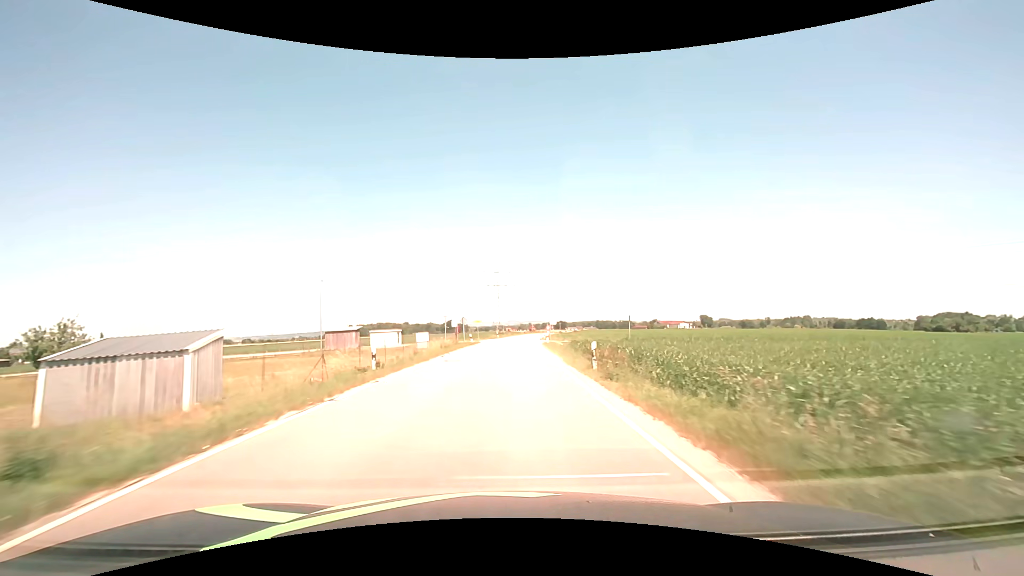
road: secondary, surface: asphalt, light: Day
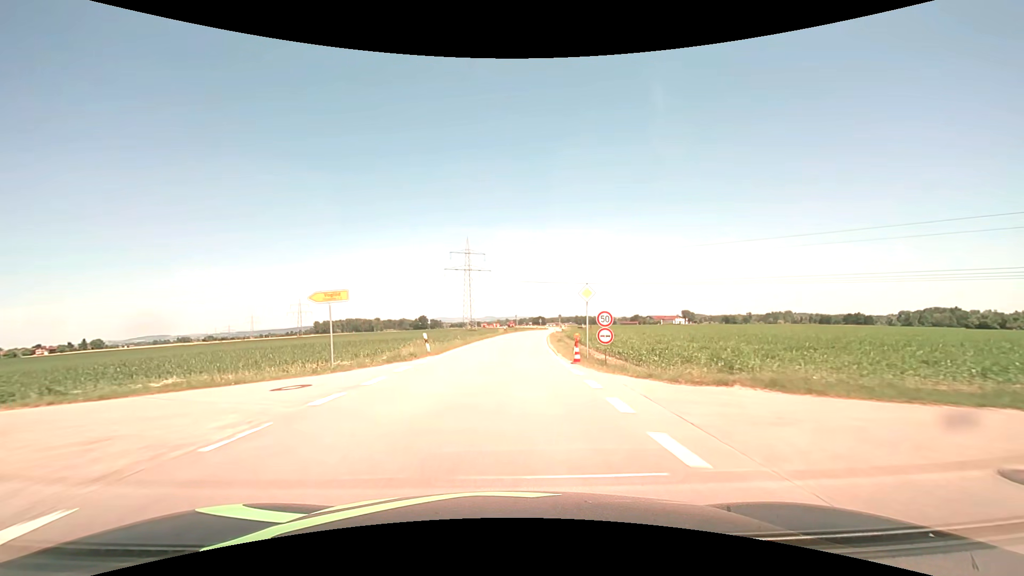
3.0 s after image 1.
(+1.1, +50.3) m; +2°
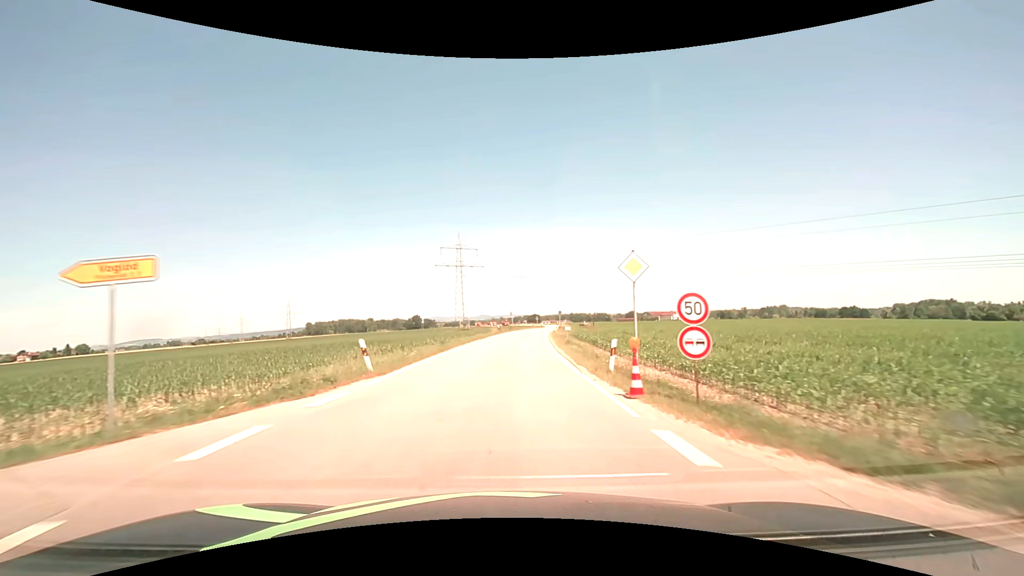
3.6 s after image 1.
(+0.1, +9.0) m; +1°
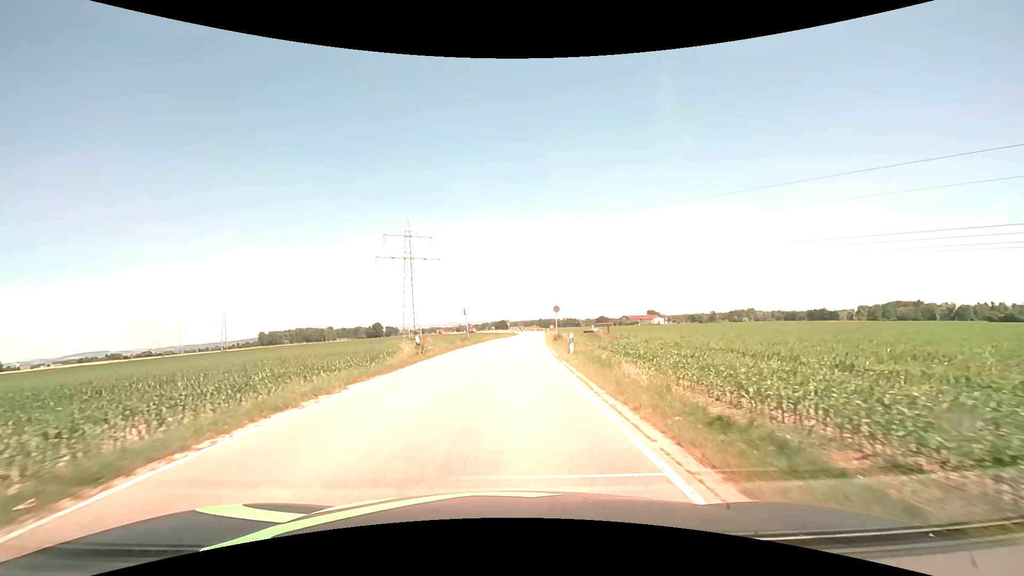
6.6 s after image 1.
(+1.4, +37.1) m; +4°
(0, +10) (0, +20) (+1, +30) (+1, +40) (+2, +50) (+2, +60) (+3, +70) (+4, +80) (+5, +90) (+5, +100) m
